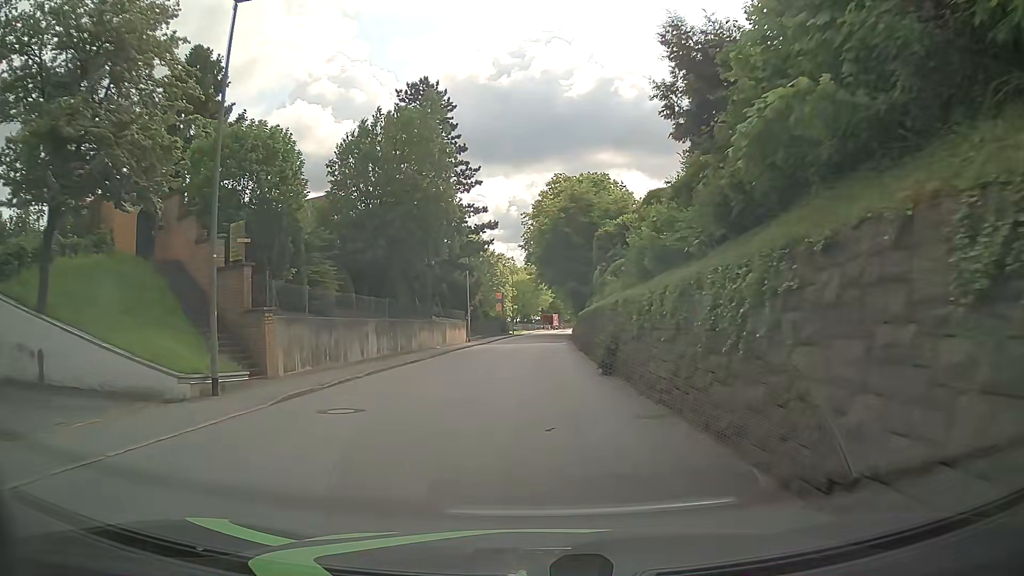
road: tertiary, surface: asphalt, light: Day
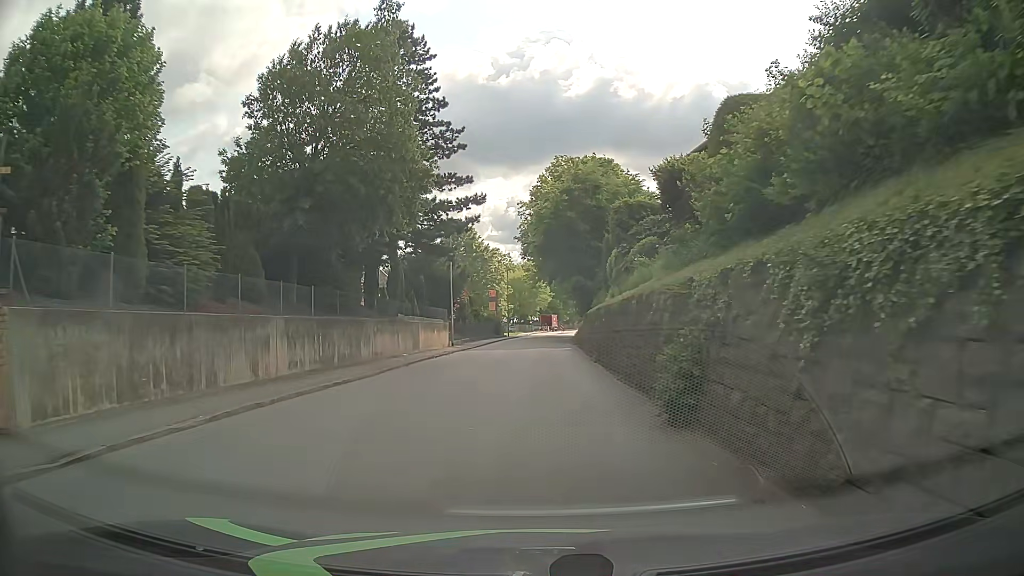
(0.0, +9.4) m; 0°
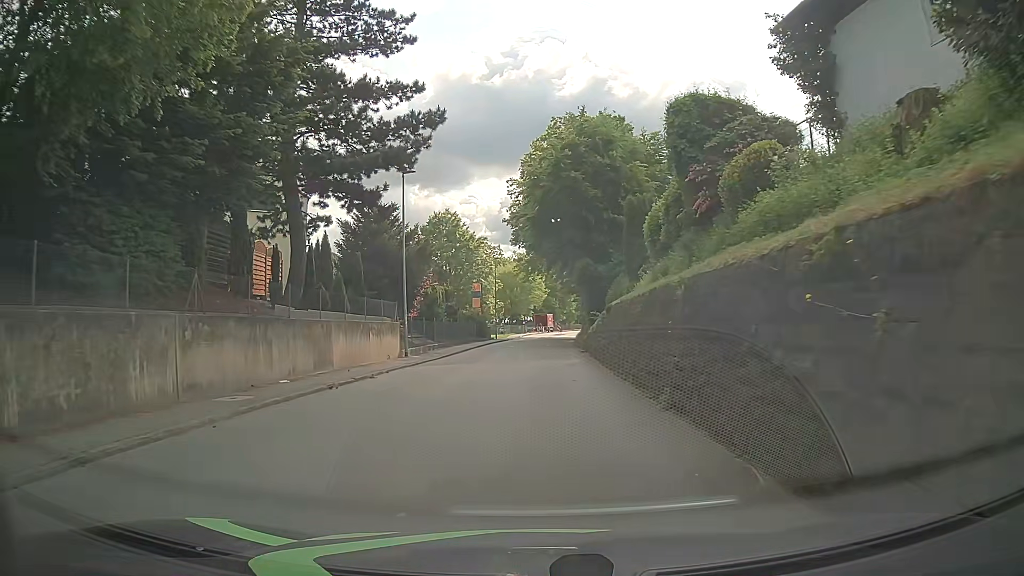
(+0.1, +14.0) m; +1°
(0, +10) (0, +20) (0, +30) (0, +40) (+1, +50) (+1, +60) (+2, +70) (+3, +80) (+4, +90) (+5, +100) m
